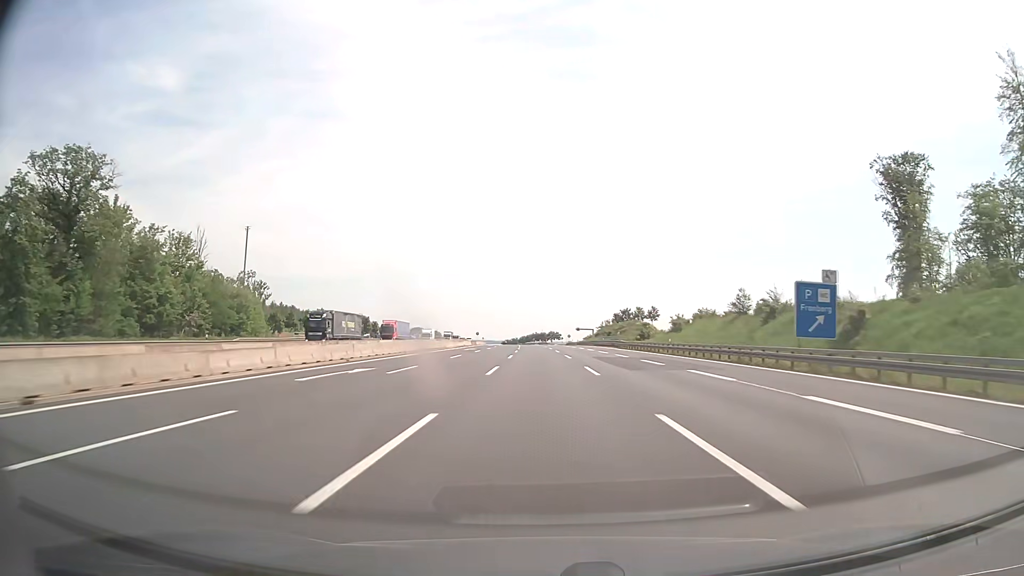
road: motorway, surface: asphalt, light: Day
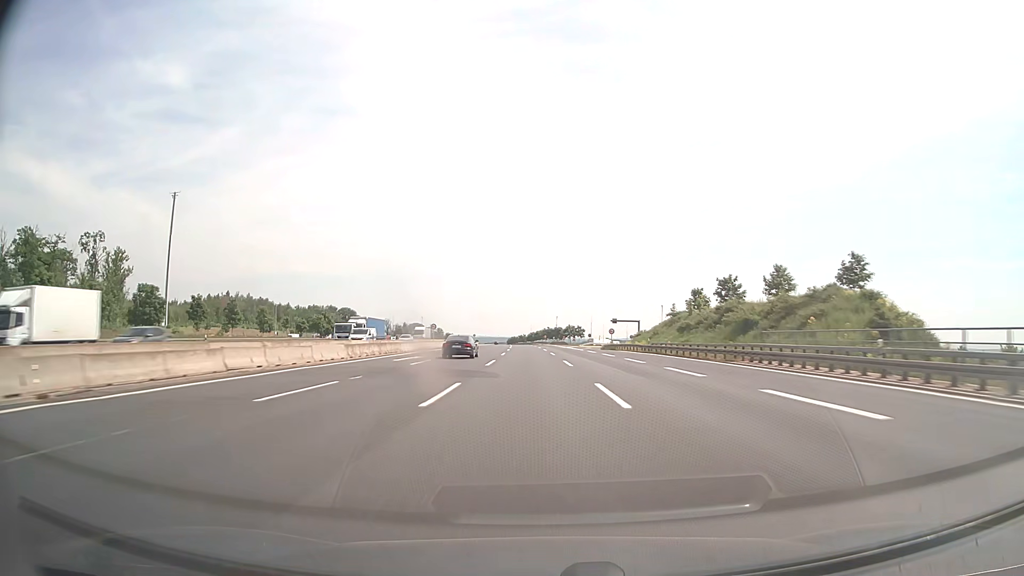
(-0.8, +82.8) m; -1°
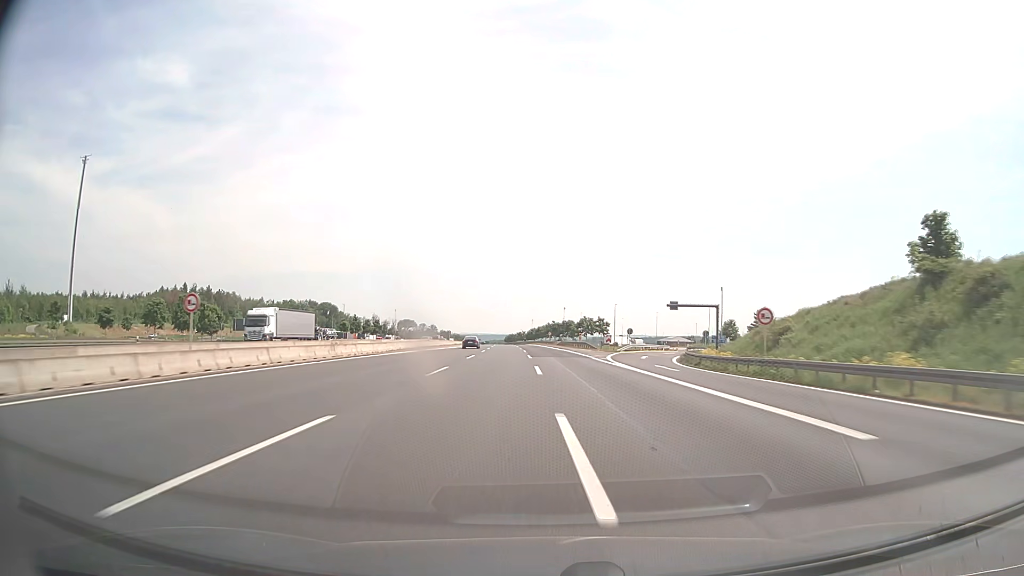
(0.0, +62.0) m; 0°
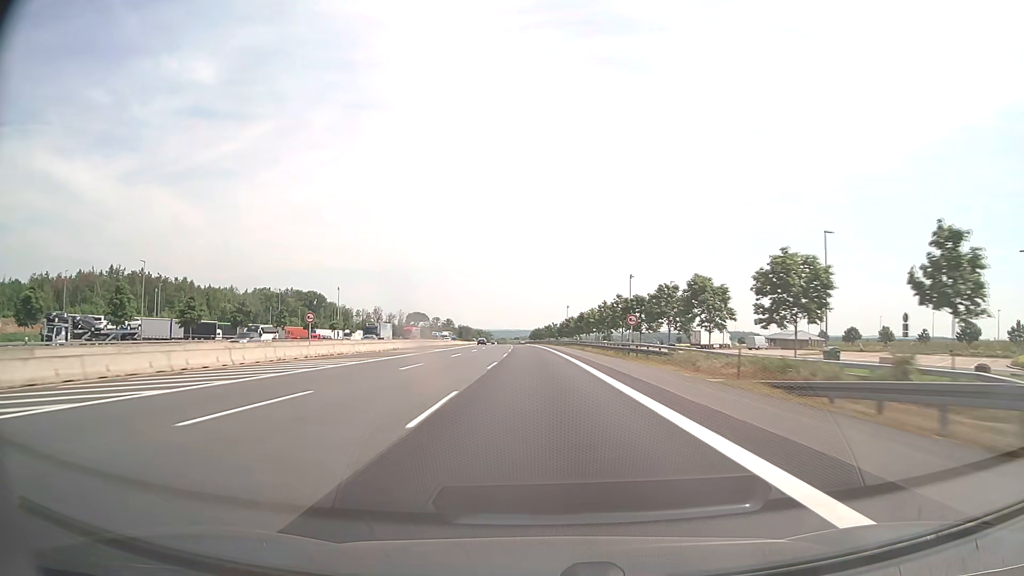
(-2.1, +103.4) m; -3°
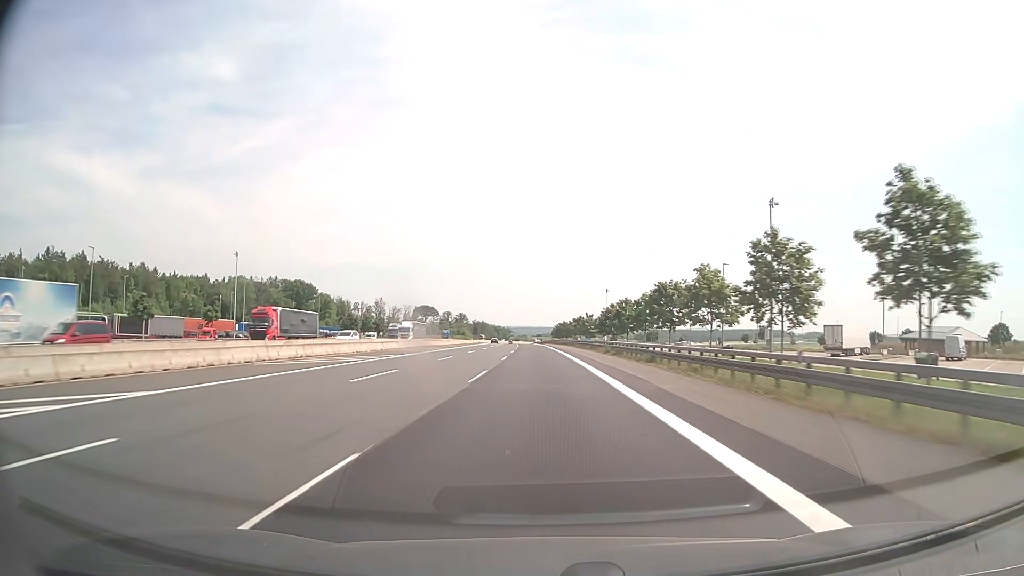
(-1.1, +62.0) m; -2°
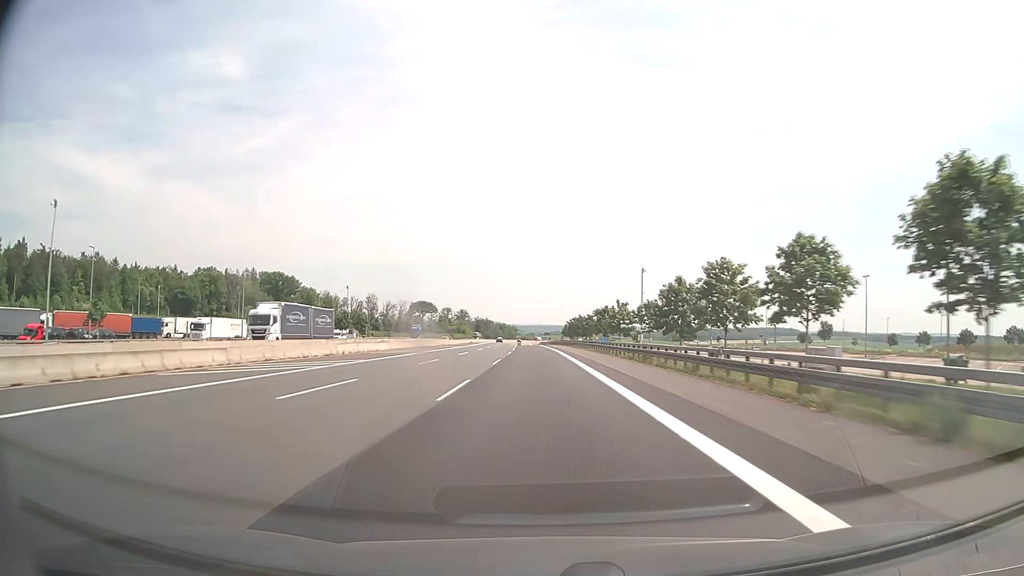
(-0.3, +41.4) m; -1°
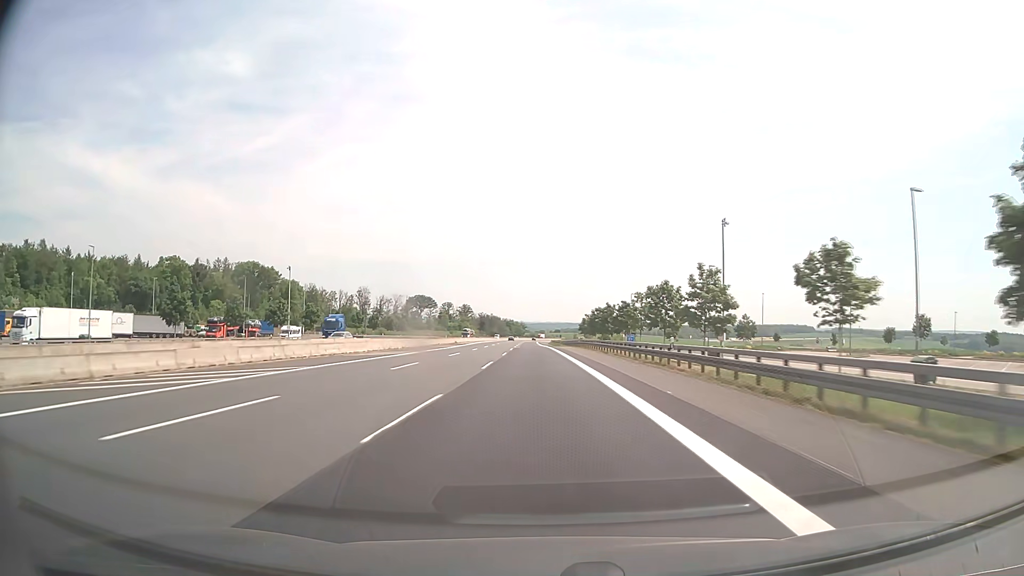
(-0.2, +41.4) m; -1°
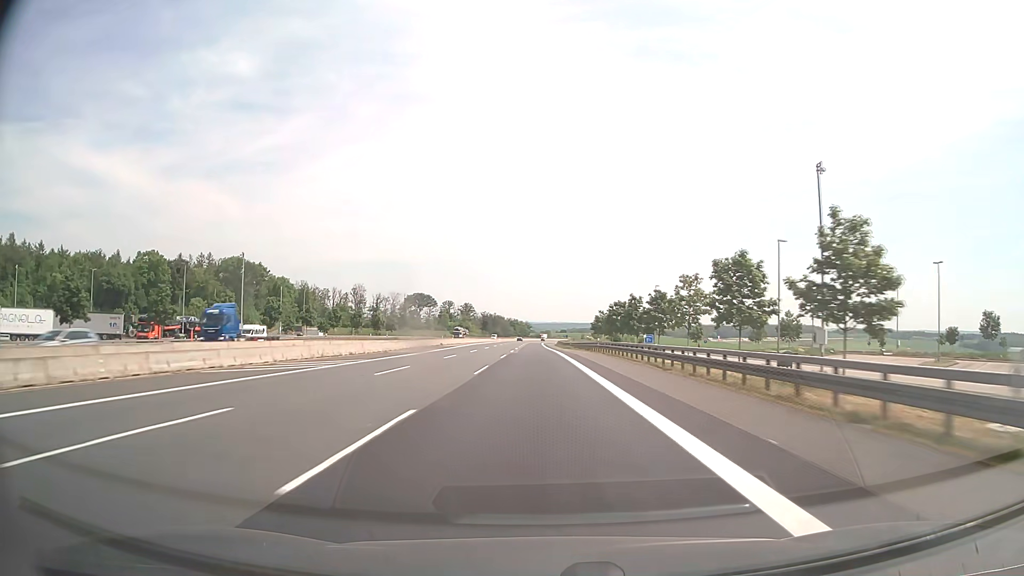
(-0.1, +20.7) m; -1°
(0, +10) (0, +20) (0, +30) (0, +40) (0, +50) (-1, +60) (-1, +70) (-1, +80) (-1, +90) (-1, +100) m
